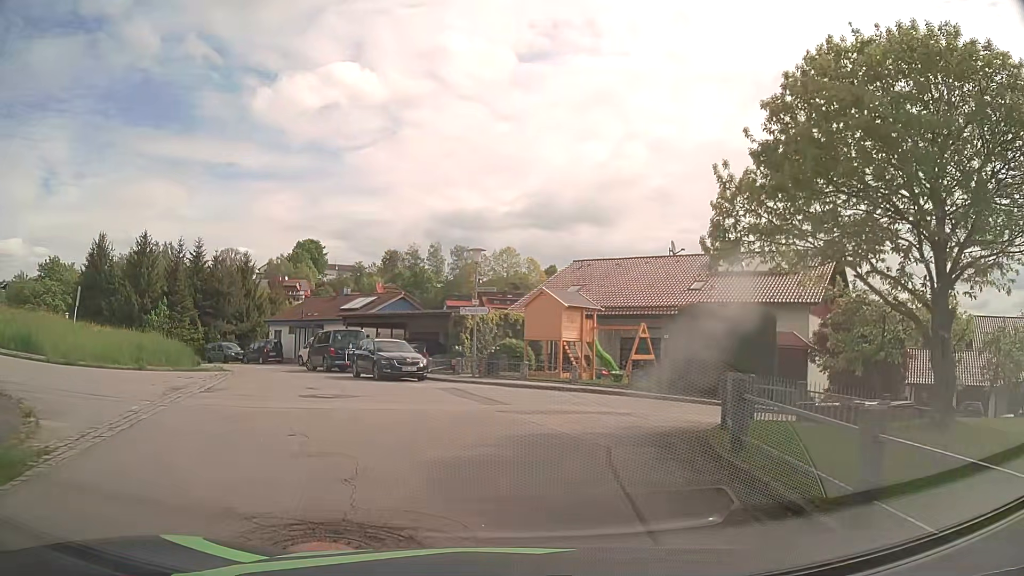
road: residential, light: Day
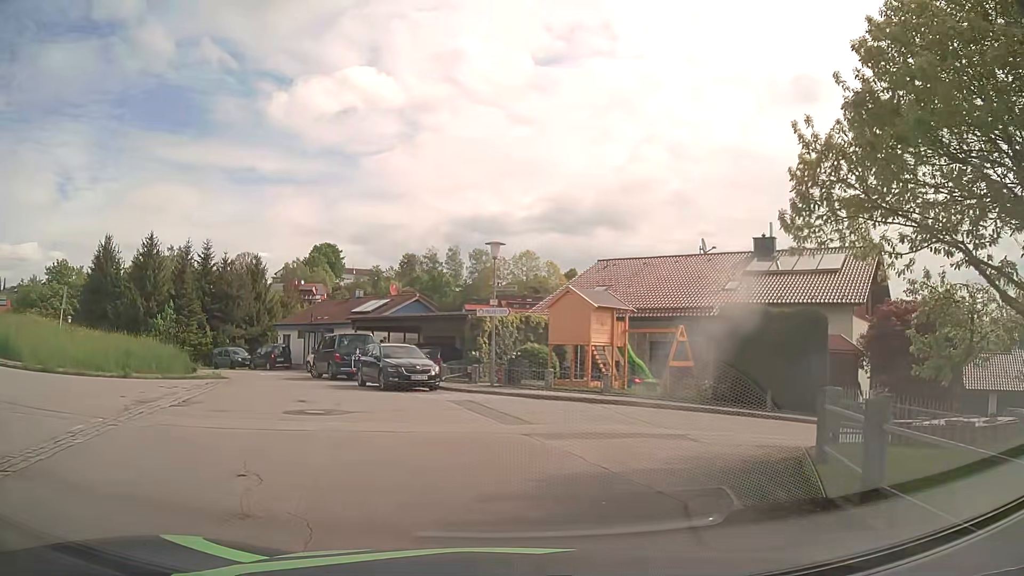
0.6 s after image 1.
(0.0, +2.5) m; -2°
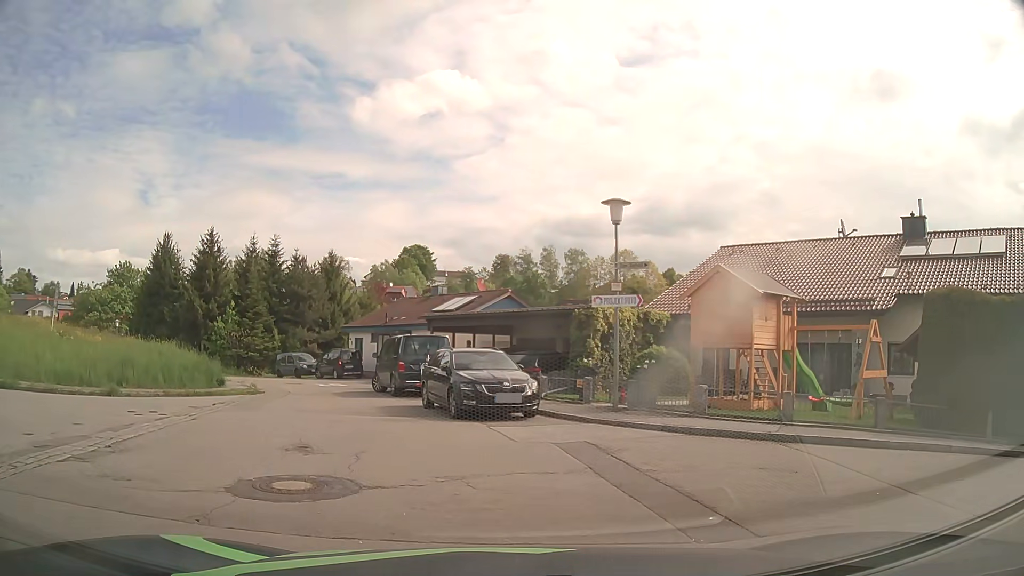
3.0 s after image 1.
(-0.4, +6.5) m; -6°
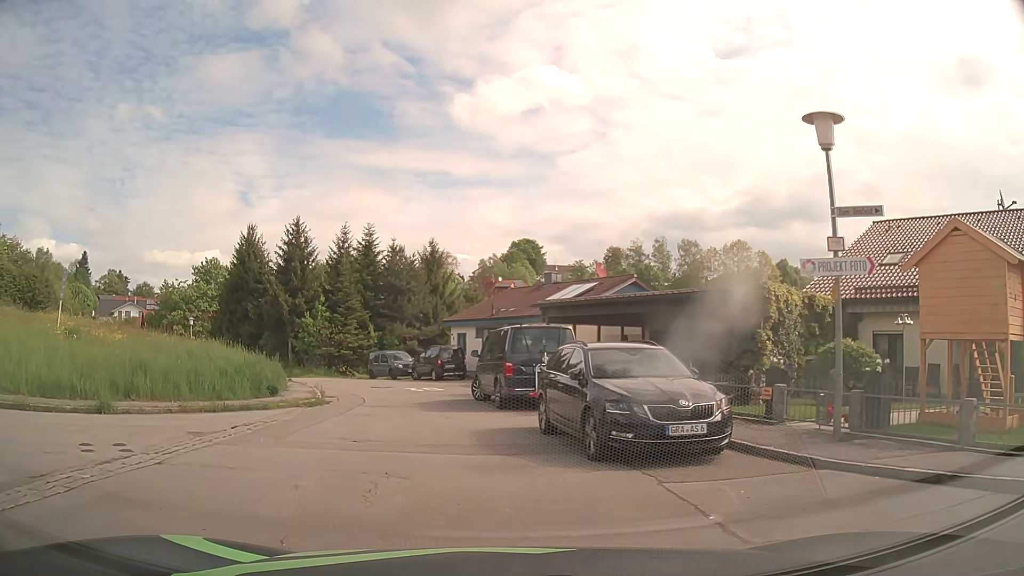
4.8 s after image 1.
(-0.6, +5.5) m; -11°
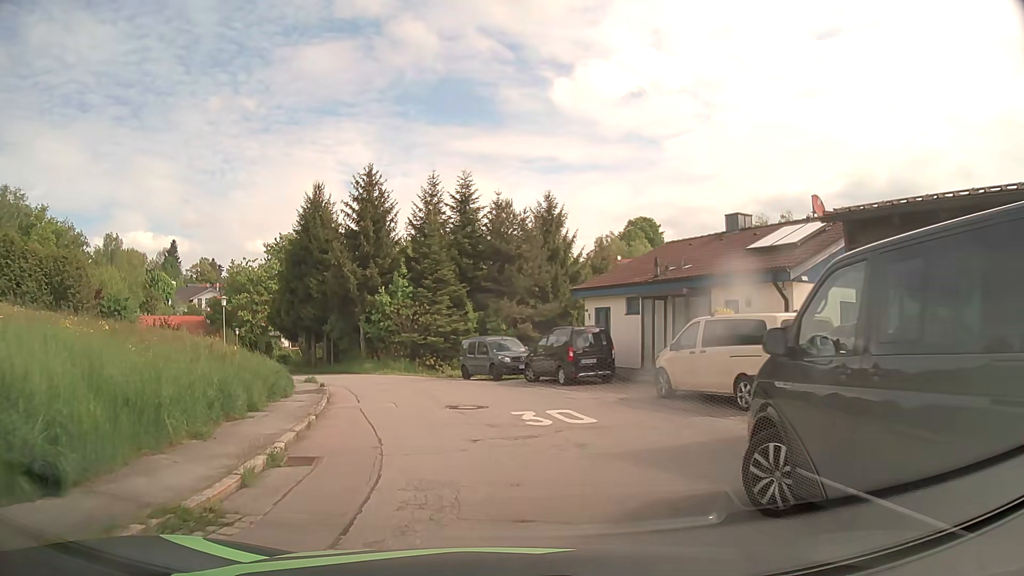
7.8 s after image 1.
(-1.5, +14.0) m; -10°
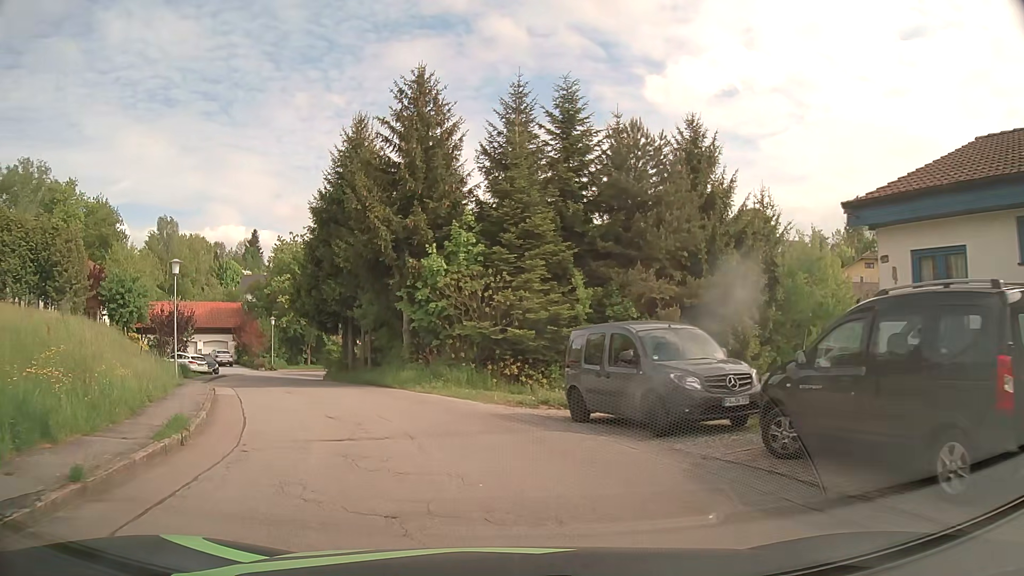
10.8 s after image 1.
(-0.7, +16.3) m; -7°
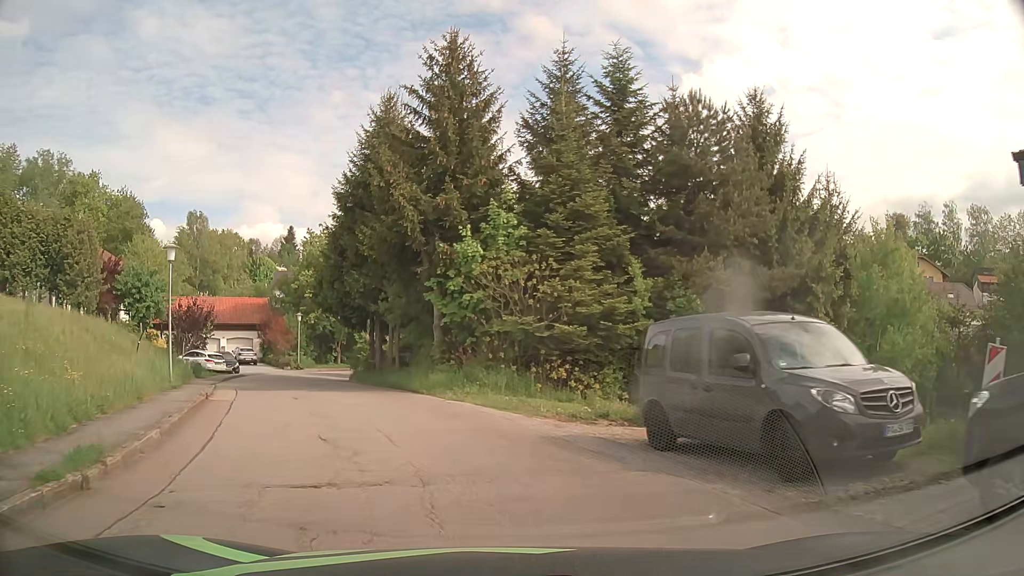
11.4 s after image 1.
(-0.1, +3.5) m; -4°
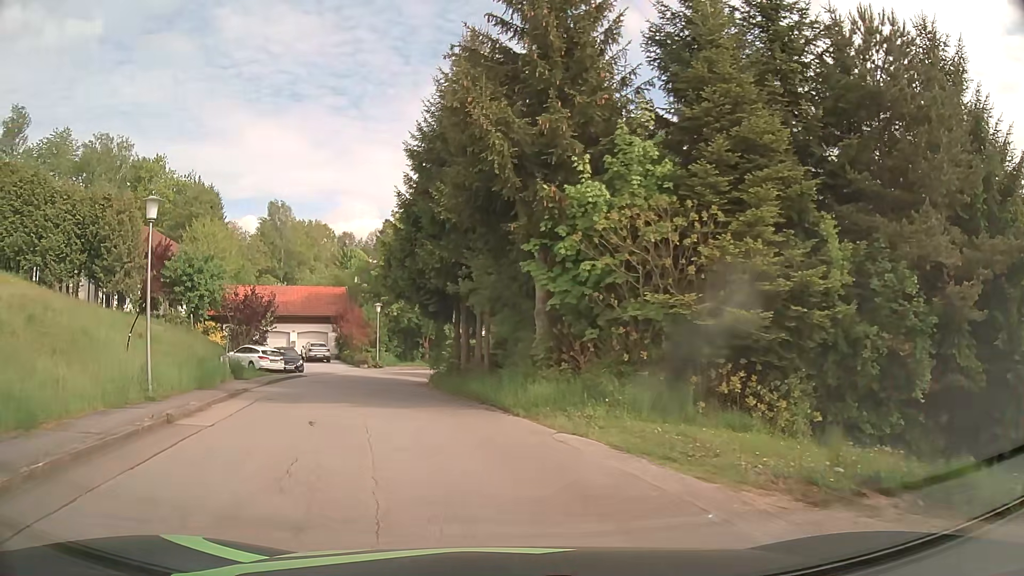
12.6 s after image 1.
(-0.5, +7.3) m; -8°
